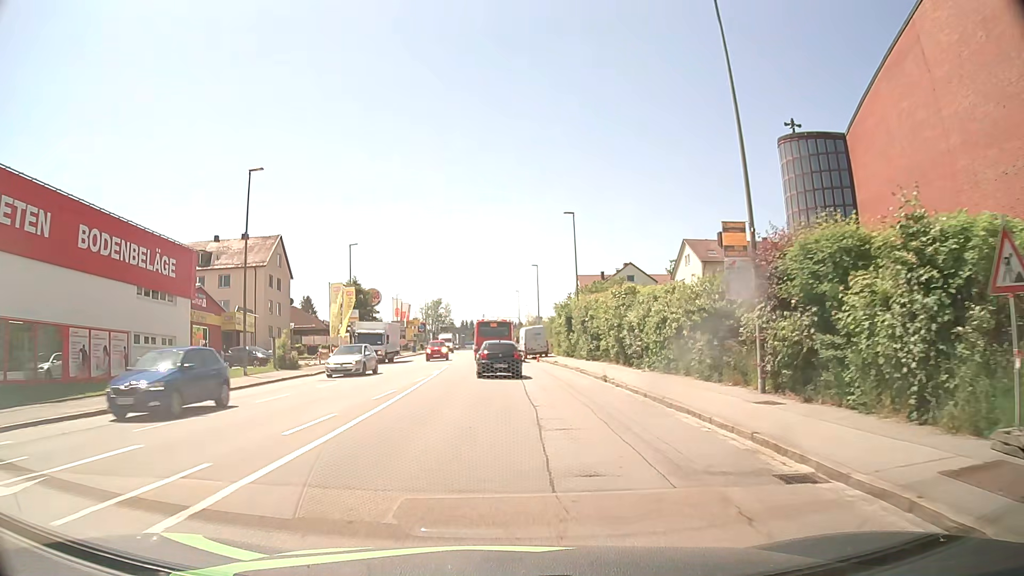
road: tertiary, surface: asphalt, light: Day
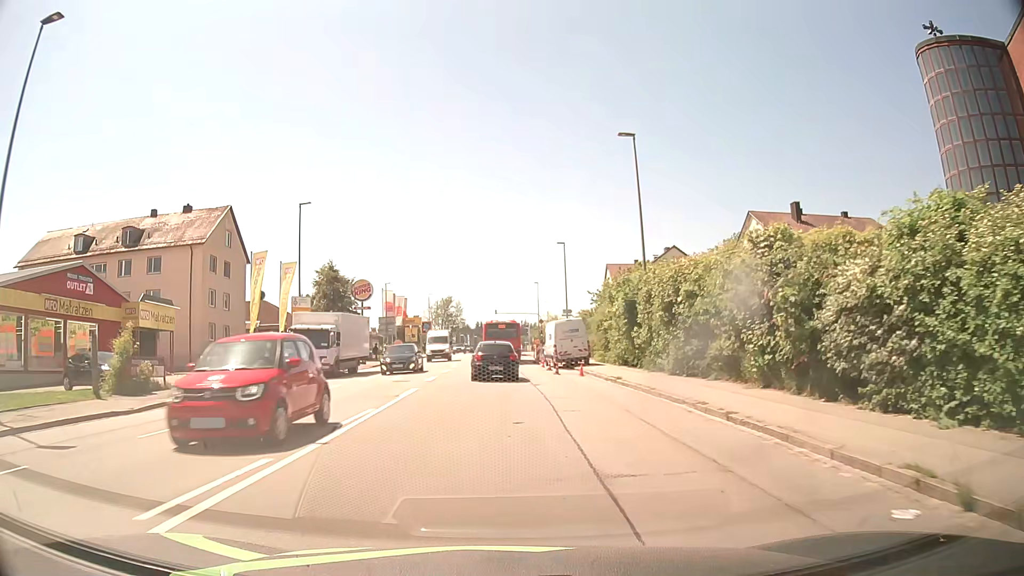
(-0.3, +19.0) m; -1°
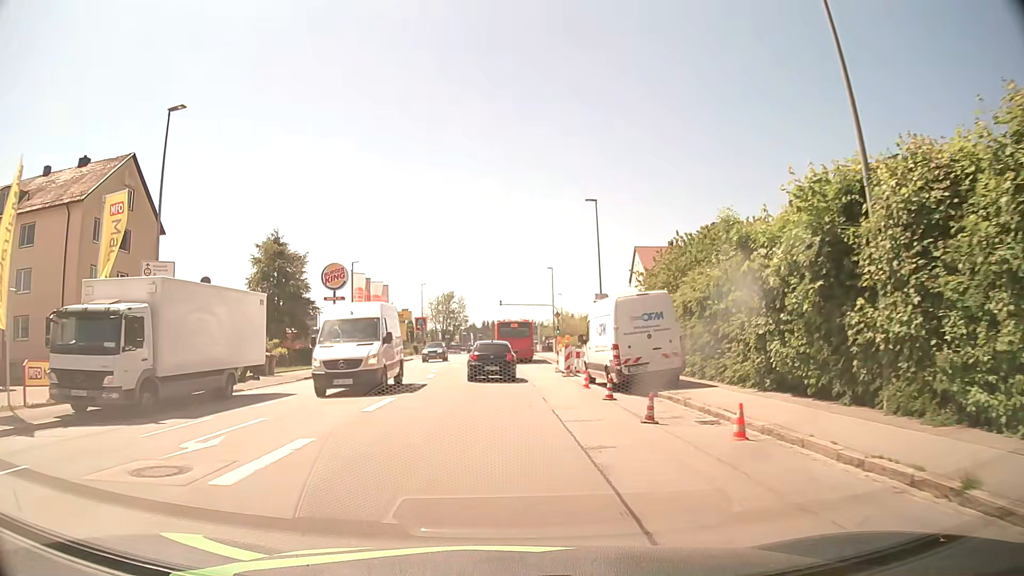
(-0.2, +18.5) m; -1°
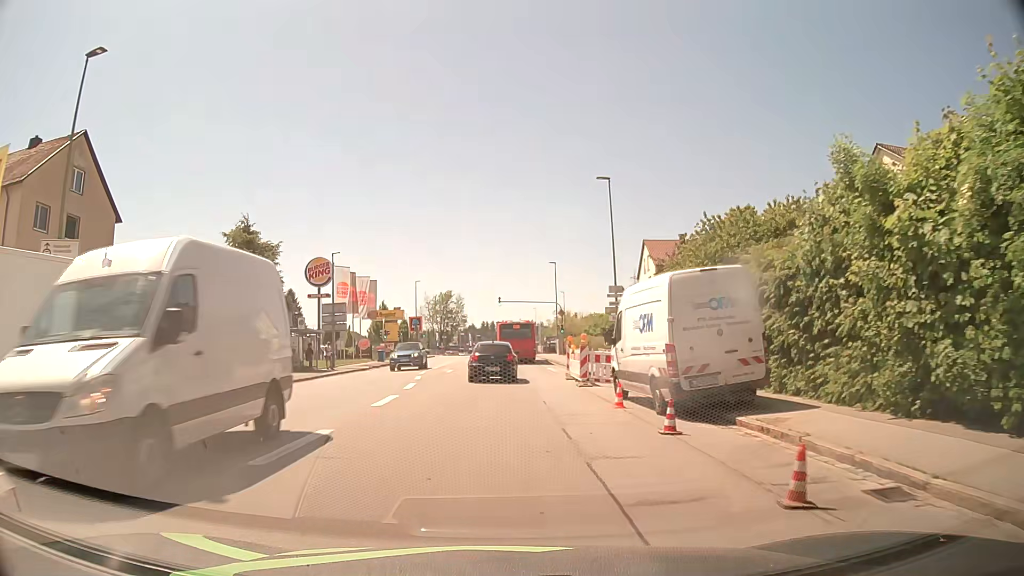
(0.0, +6.1) m; 0°
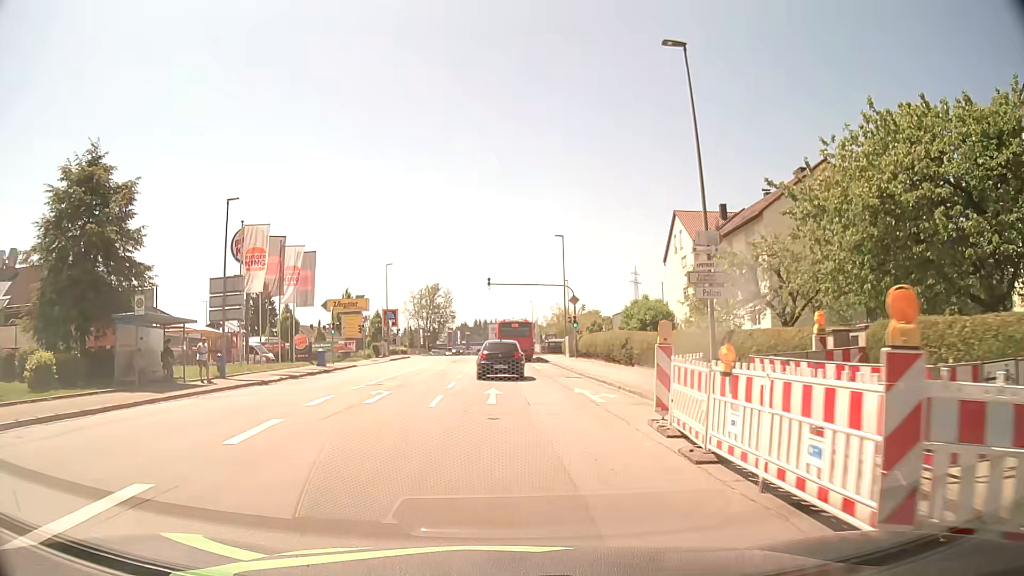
(0.0, +18.1) m; +1°
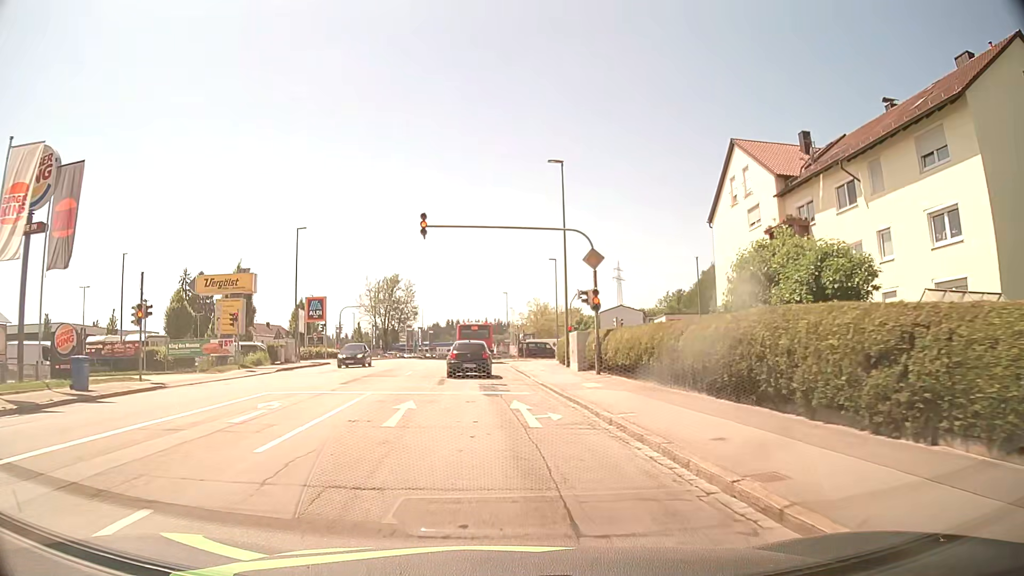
(+0.6, +24.3) m; +2°
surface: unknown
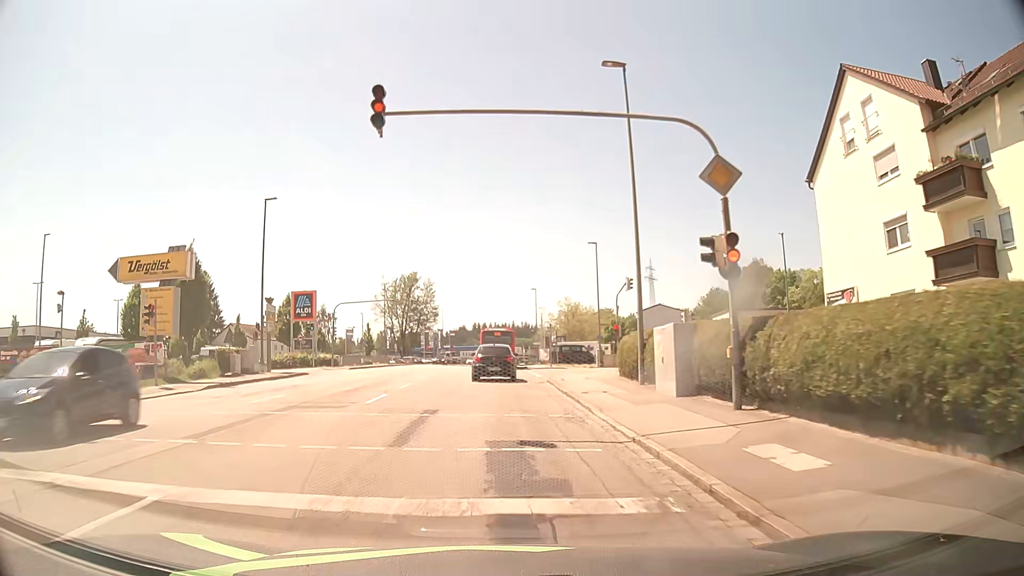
(-0.2, +12.6) m; -2°
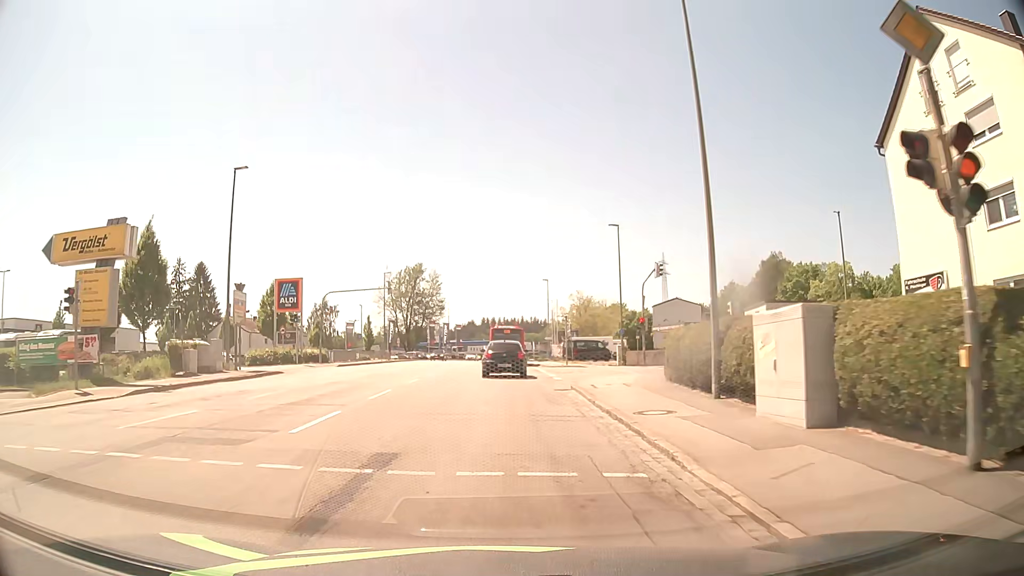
(-0.1, +6.4) m; -1°
(0, +10) (0, +20) (0, +30) (0, +40) (0, +50) (0, +60) (0, +70) (0, +80) (0, +90) (0, +100) m
